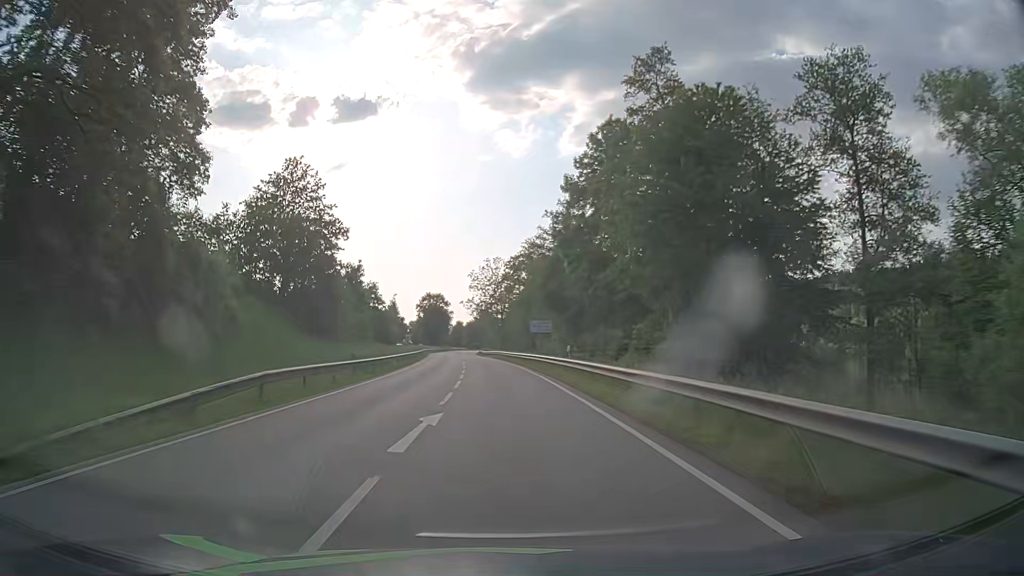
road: primary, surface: asphalt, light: Day
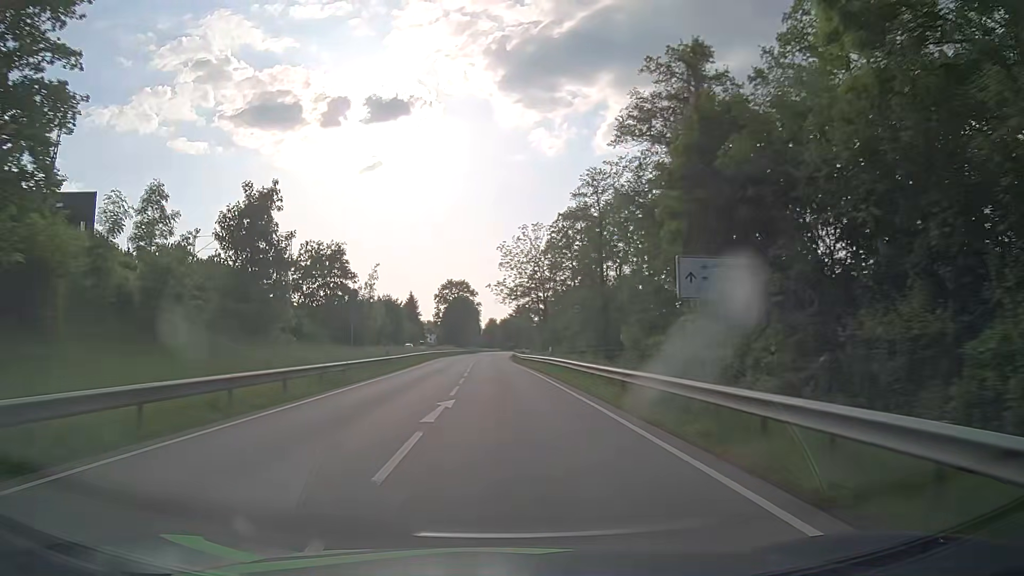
(-0.9, +38.5) m; -3°
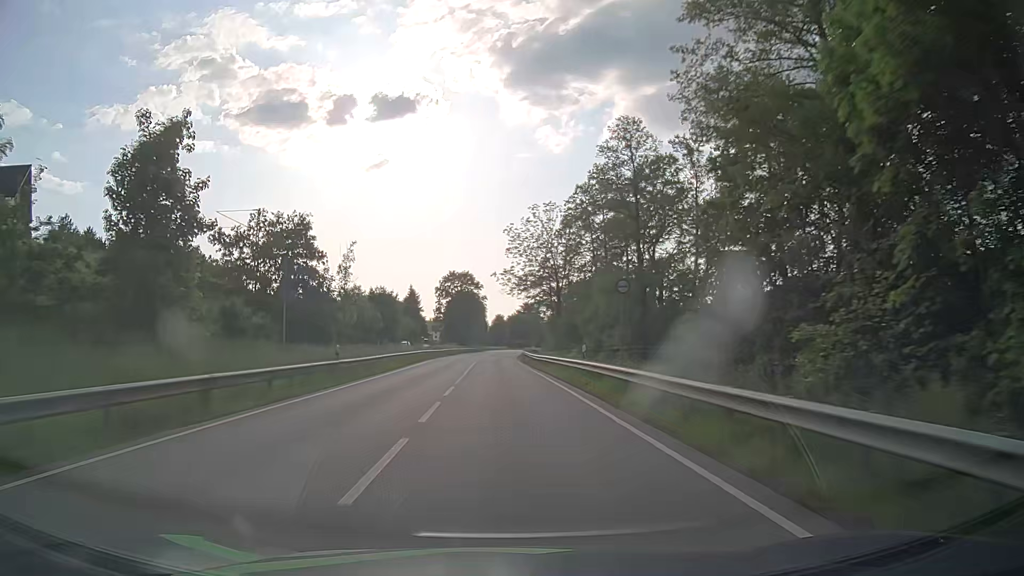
(0.0, +12.9) m; 0°
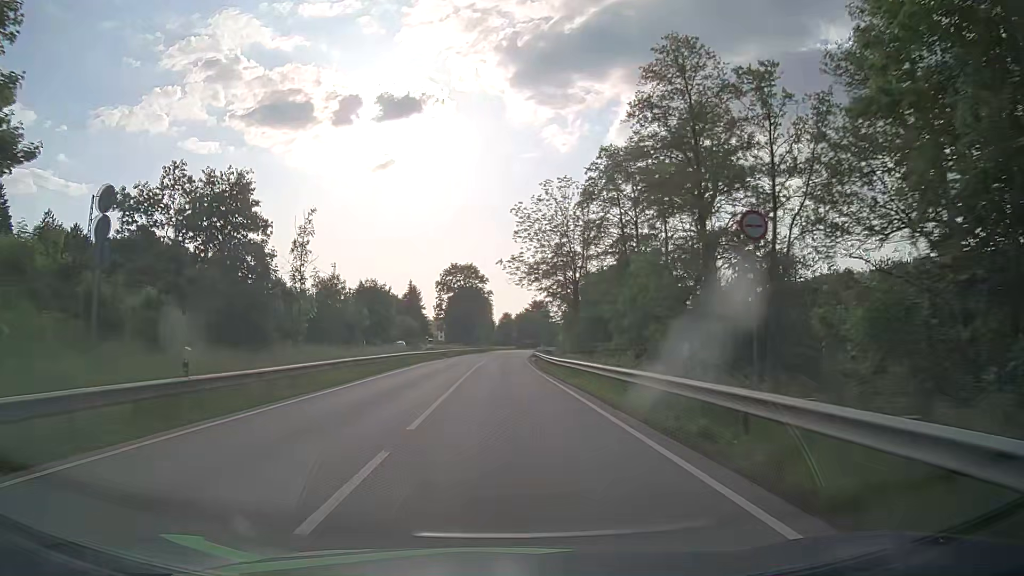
(-0.1, +12.9) m; -1°
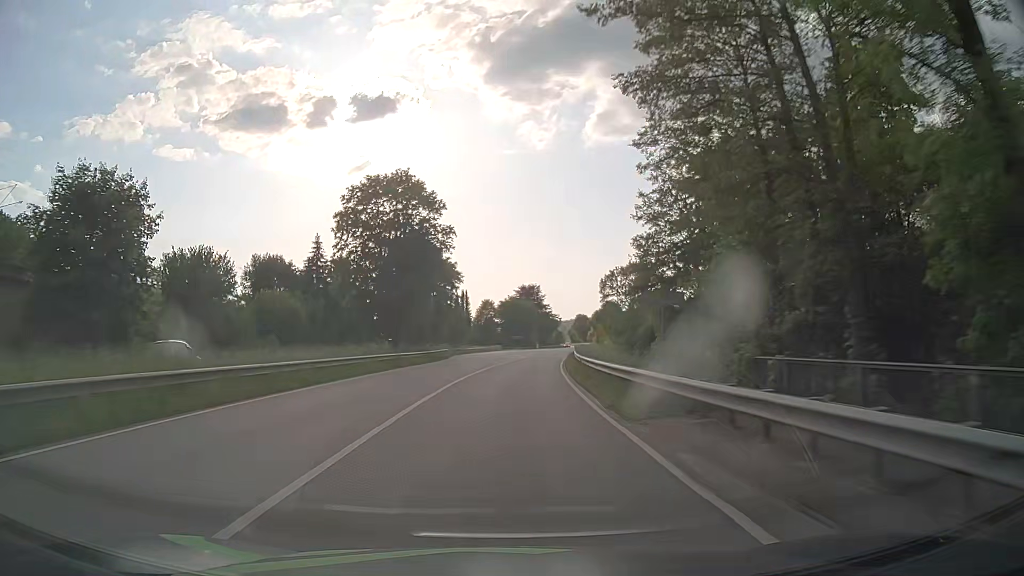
(-0.1, +64.6) m; +1°
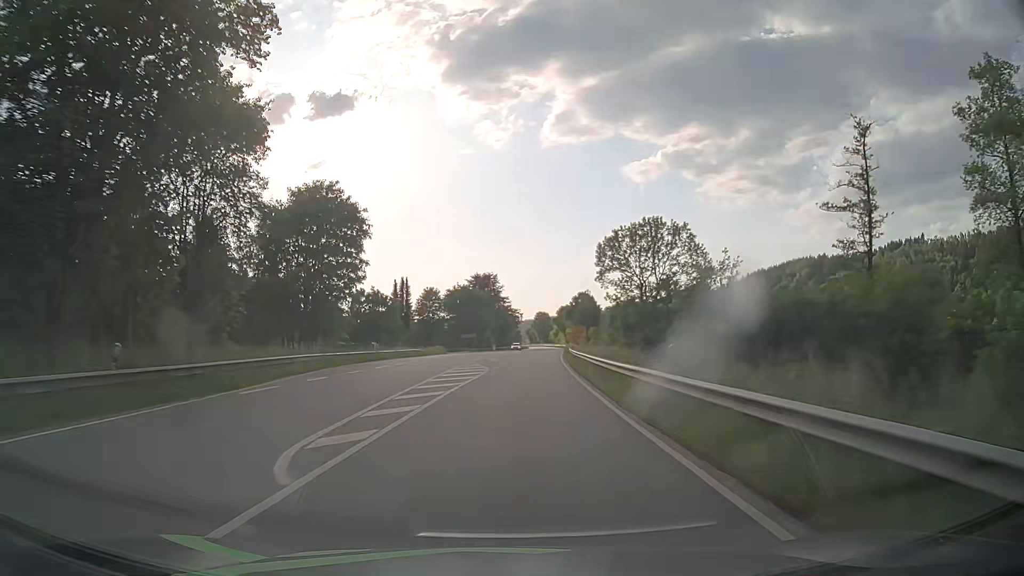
(+1.4, +38.6) m; +4°
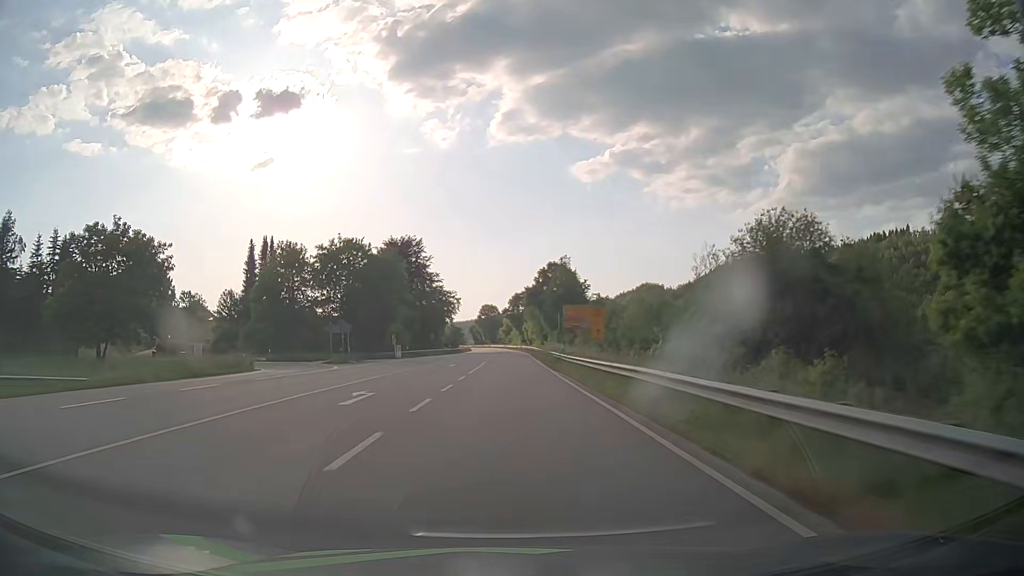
(+3.2, +64.2) m; +5°
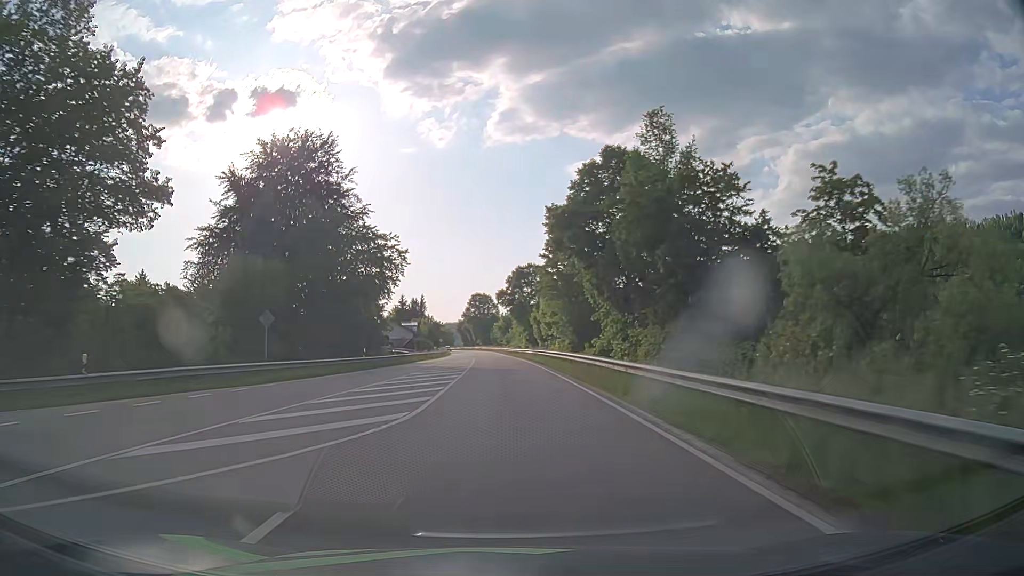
(+0.2, +64.2) m; 0°
(0, +10) (0, +20) (0, +30) (0, +40) (0, +50) (-1, +60) (-1, +70) (-1, +80) (-2, +90) (-2, +100) m
